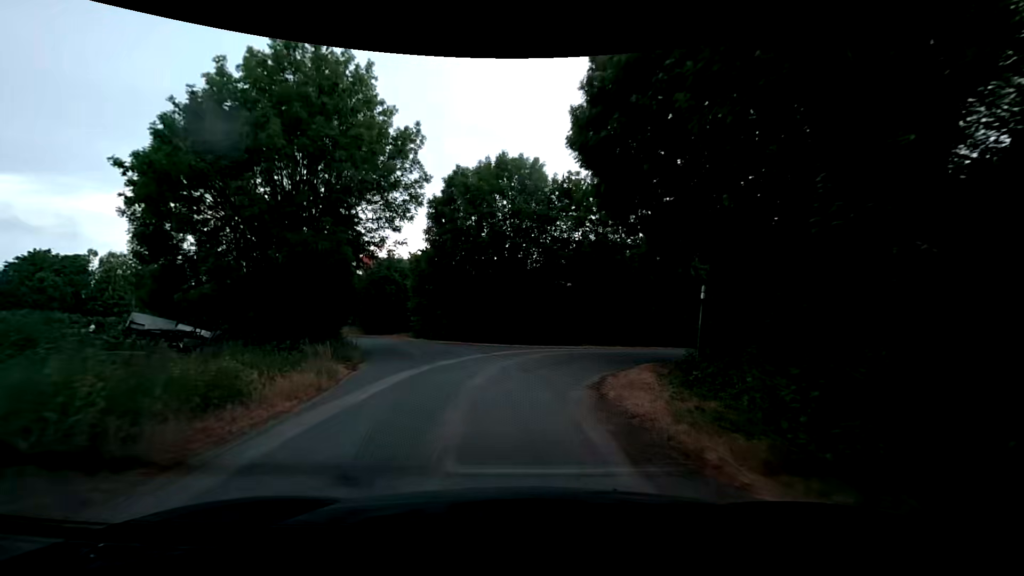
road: unclassified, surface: asphalt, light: Day
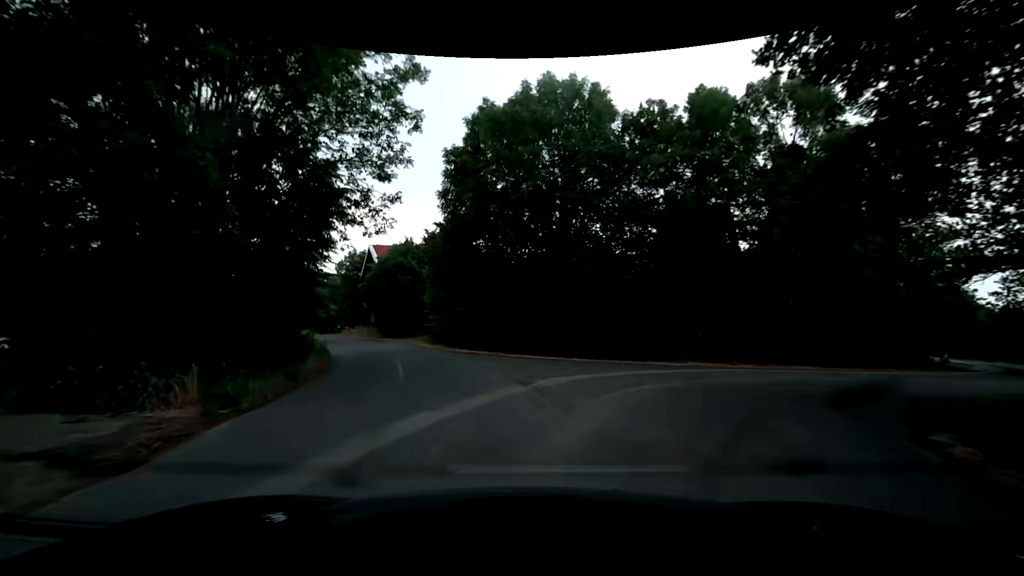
(-0.4, +10.5) m; -6°
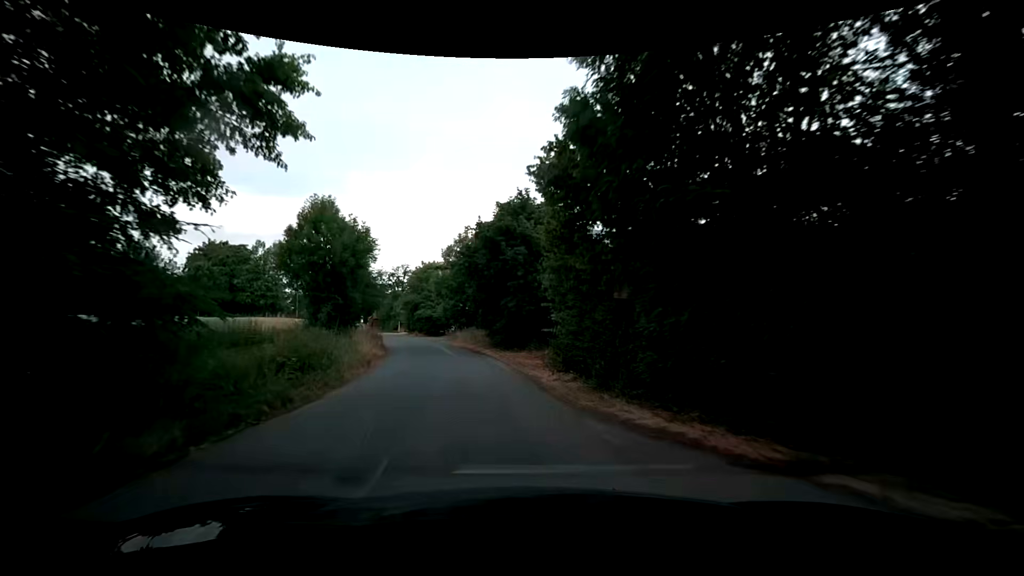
(-1.6, +15.4) m; -14°
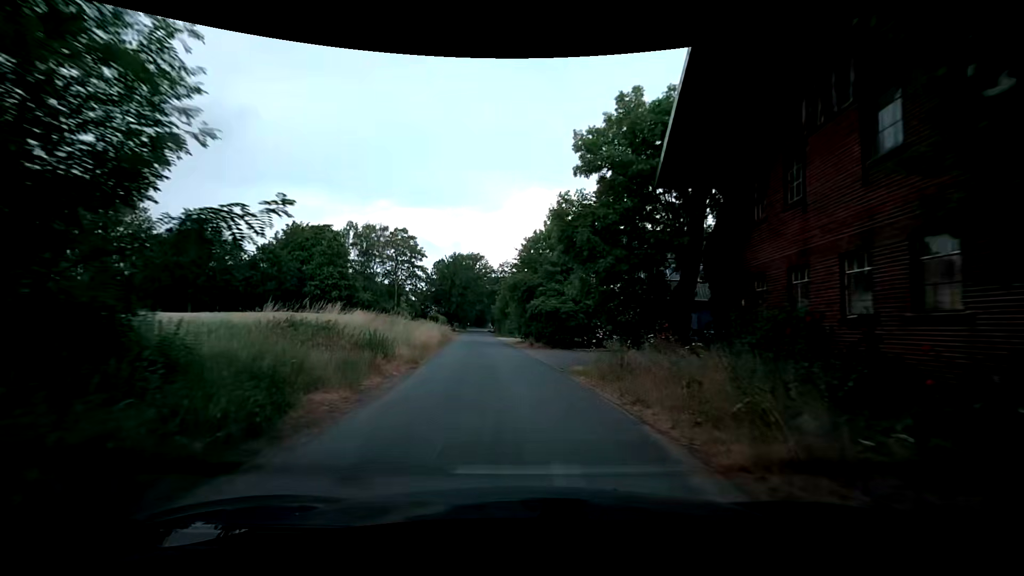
(-4.3, +28.2) m; -15°
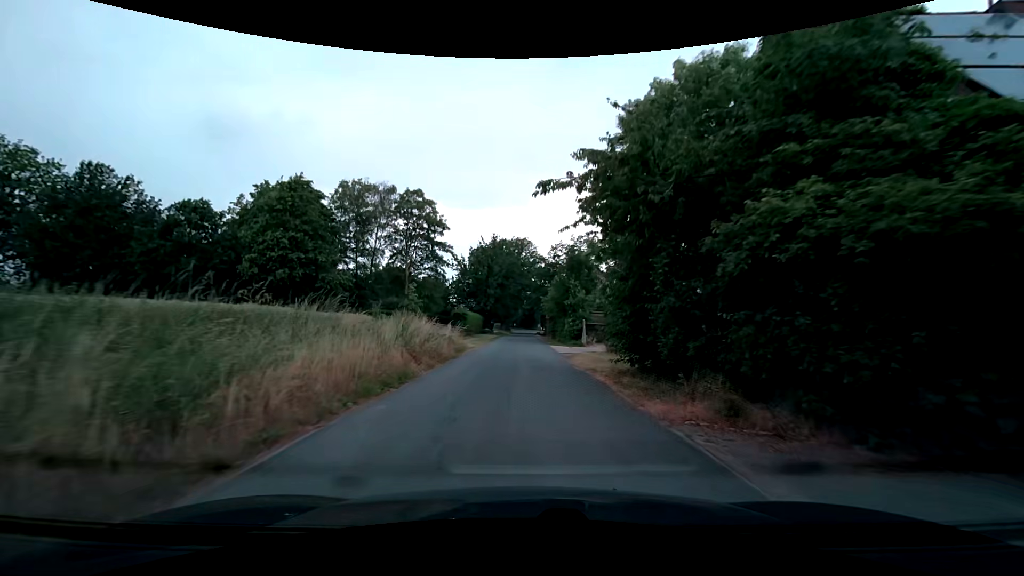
(-1.8, +25.3) m; -6°
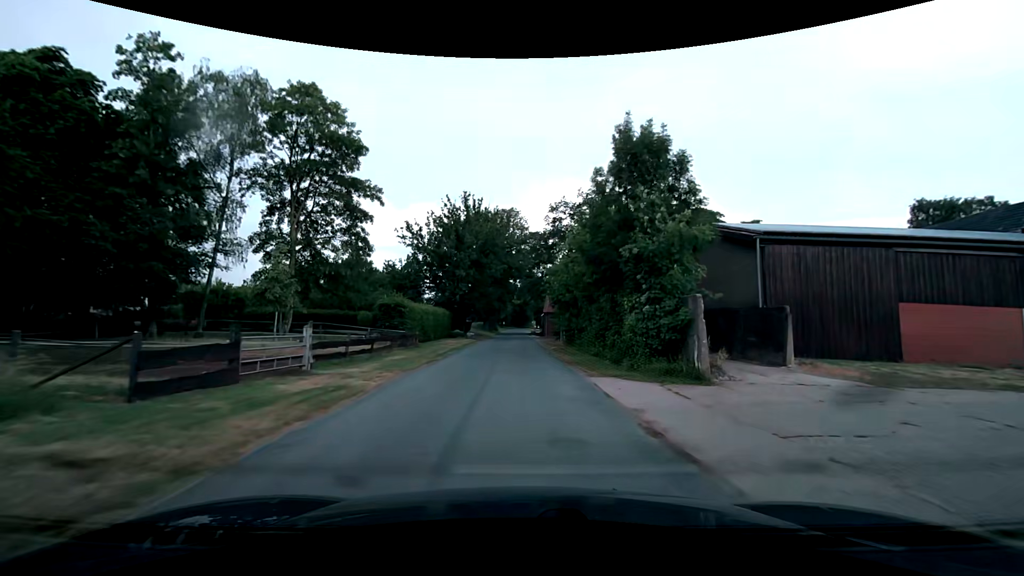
(0.0, +27.0) m; +1°
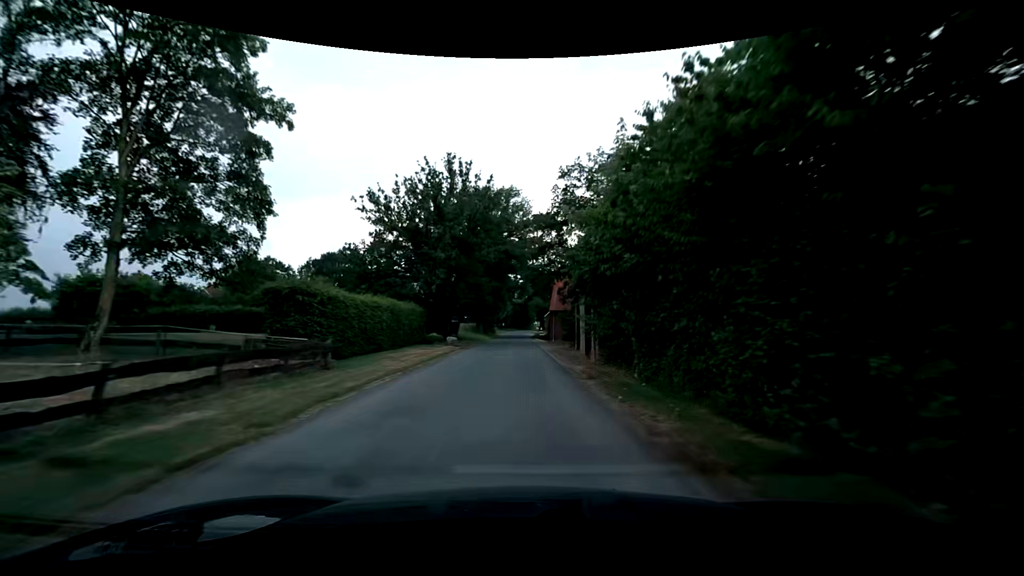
(0.0, +13.9) m; -1°
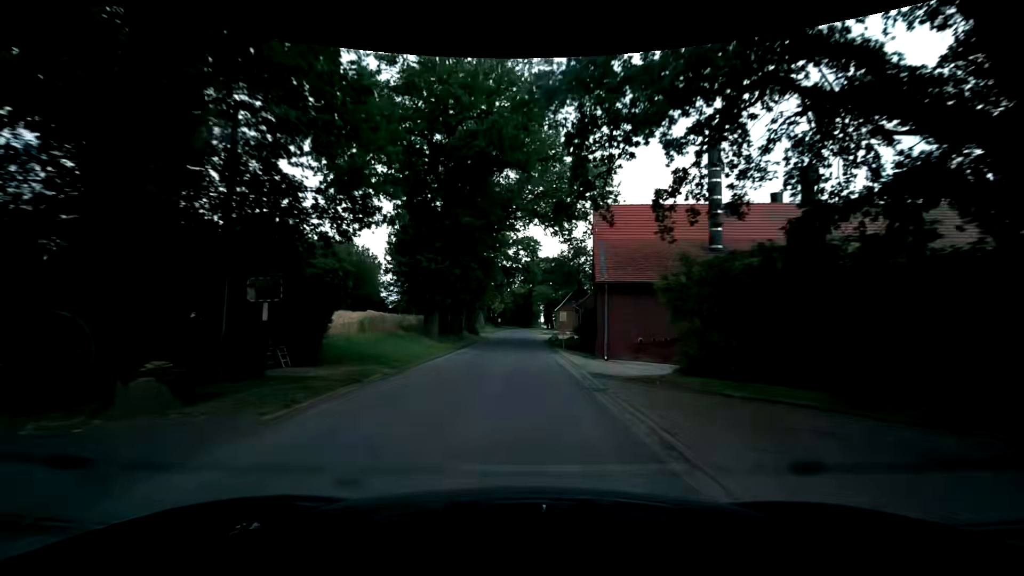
(+0.1, +36.0) m; 0°
(0, +10) (0, +20) (0, +30) (0, +40) (0, +50) (0, +60) (0, +70) (0, +80) (0, +90) (0, +100) m
